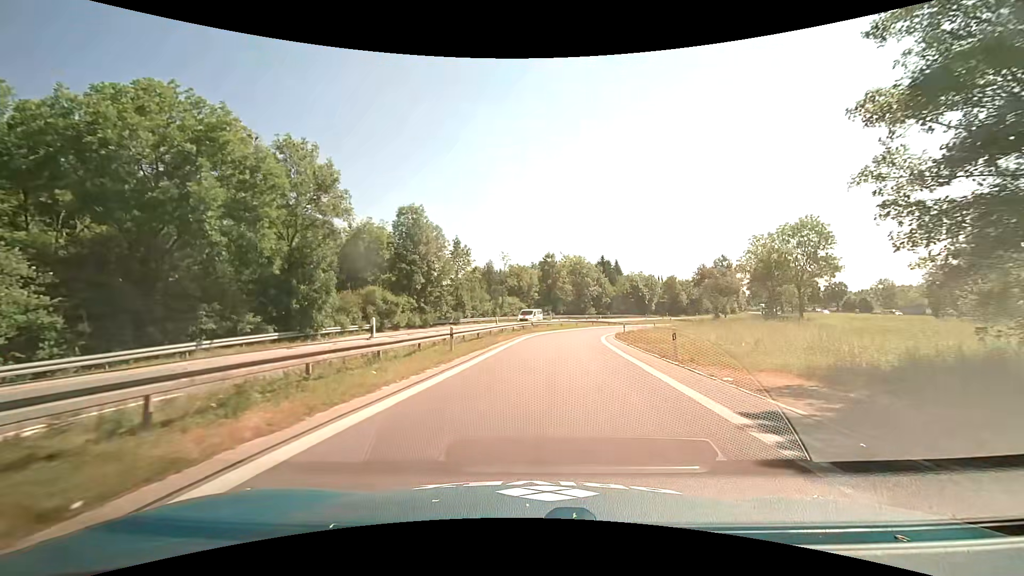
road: motorway_link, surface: asphalt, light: Day
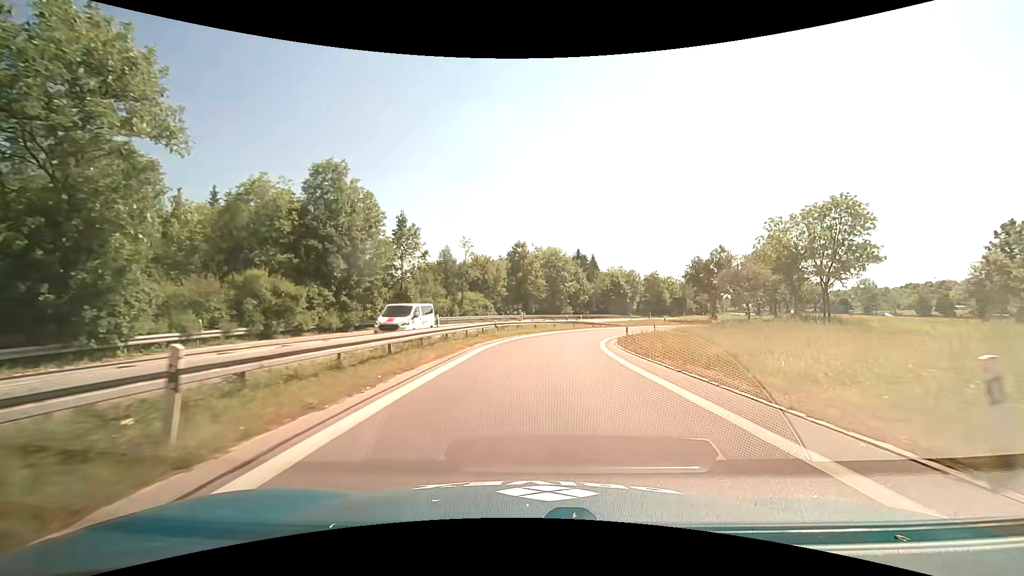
(+0.3, +13.8) m; +4°
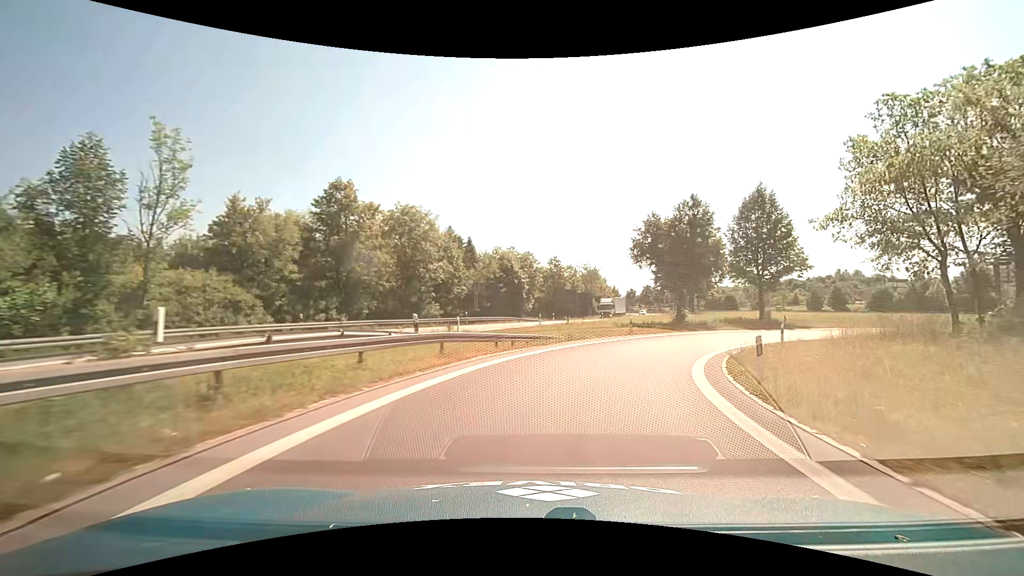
(+2.6, +35.4) m; +14°
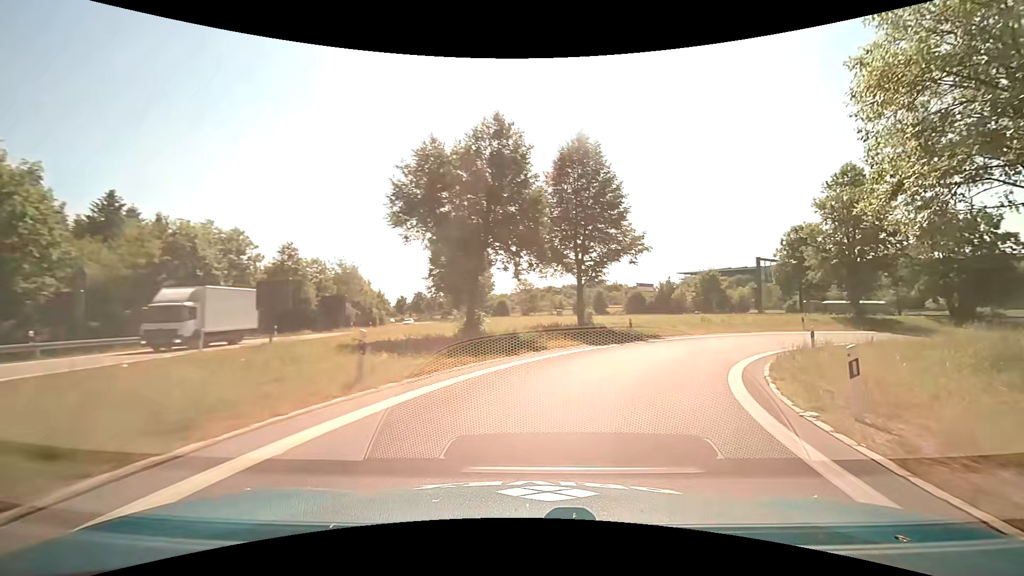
(+4.0, +20.5) m; +25°
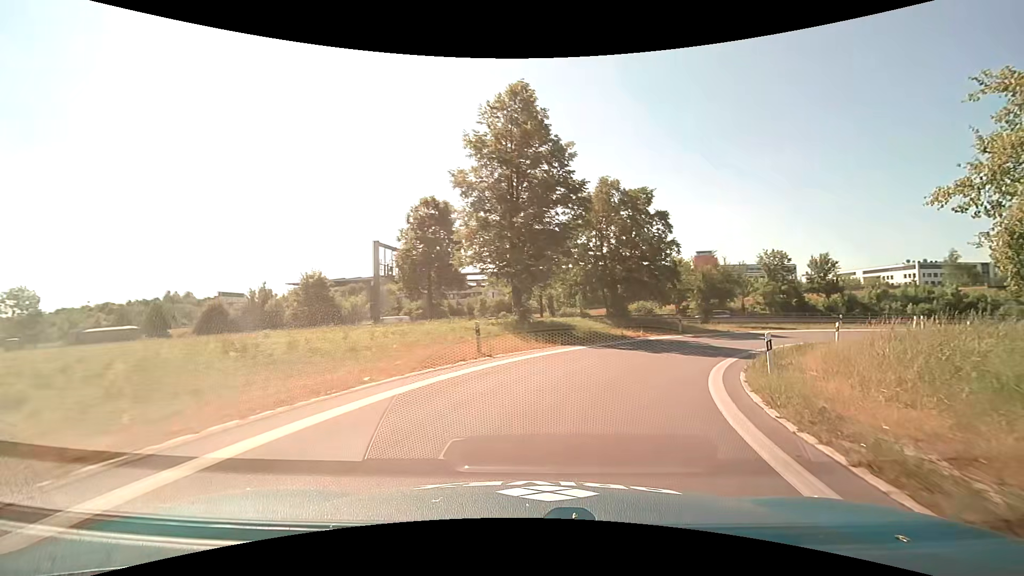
(+9.8, +25.0) m; +42°
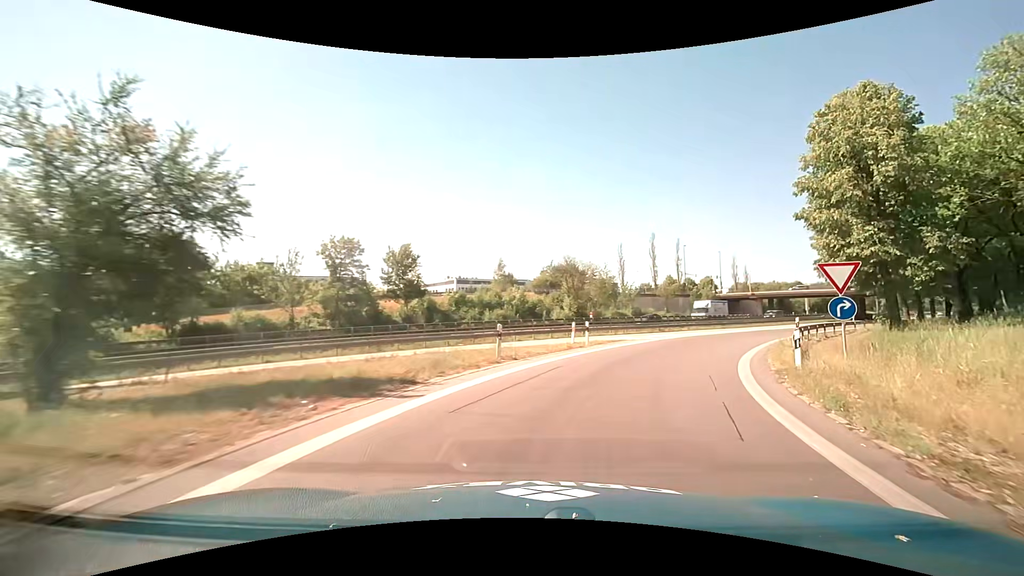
(+12.8, +29.7) m; +47°
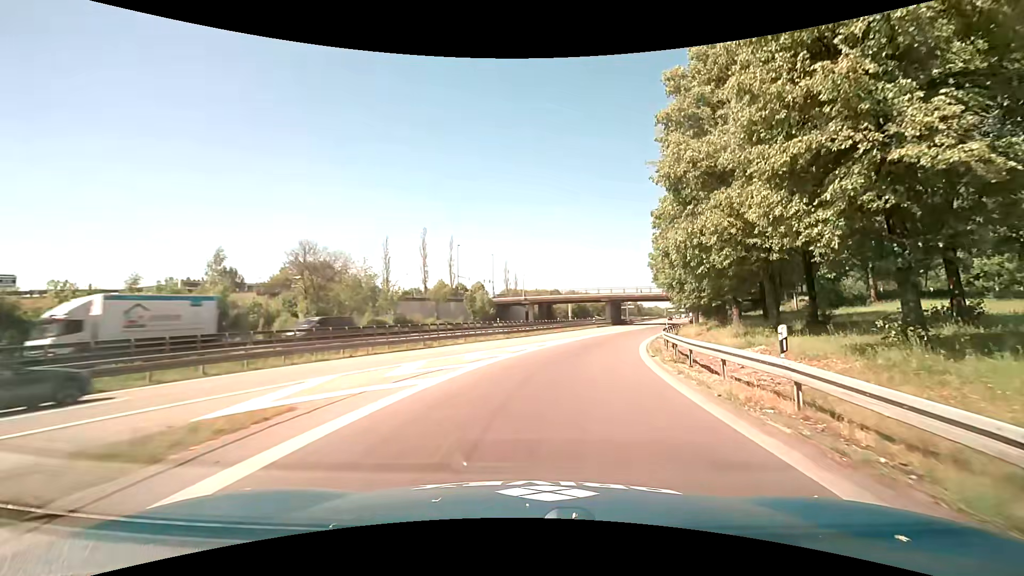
(+4.5, +18.6) m; +26°
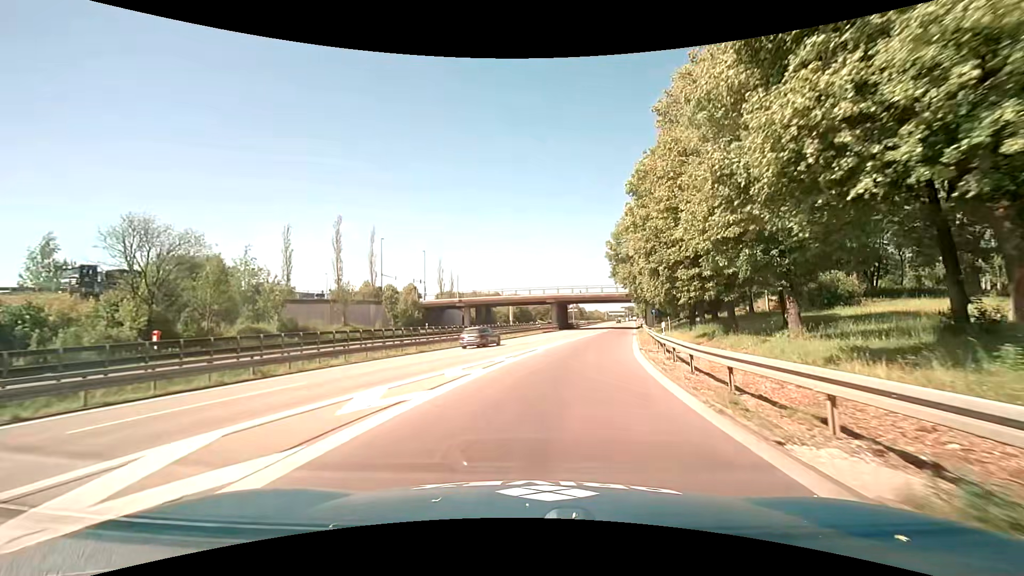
(+1.0, +14.4) m; +6°
(0, +10) (+1, +20) (+3, +30) (+5, +40) (+7, +49) (+9, +59) (+12, +69) (+14, +79) (+15, +88) (+17, +98) m
